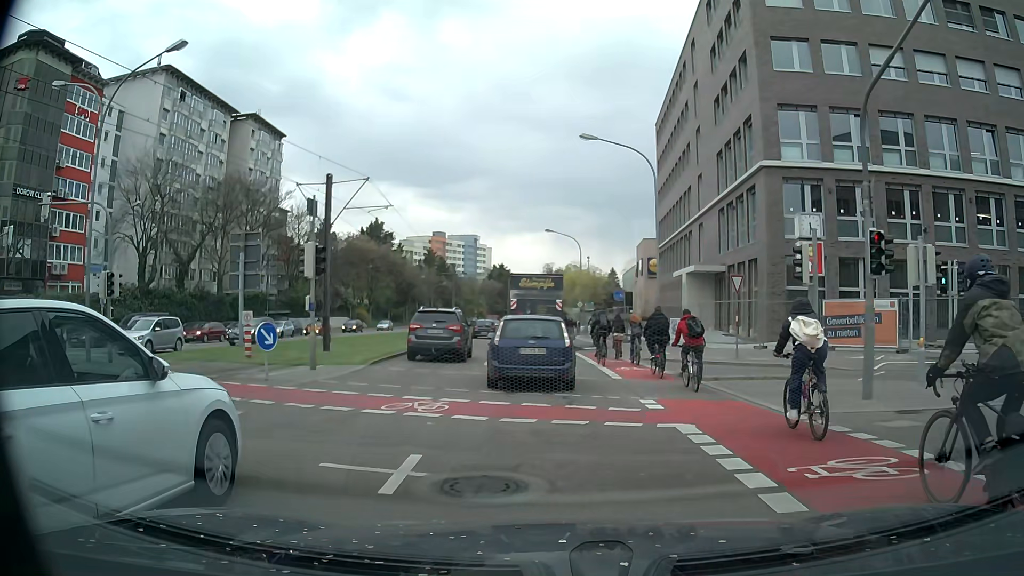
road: secondary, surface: asphalt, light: Day
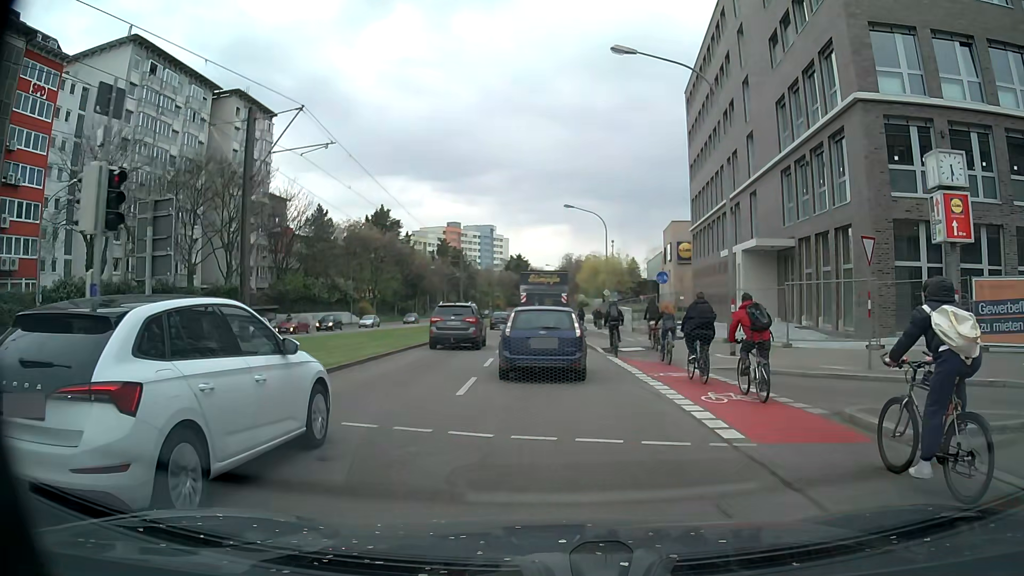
(-0.2, +9.5) m; -2°
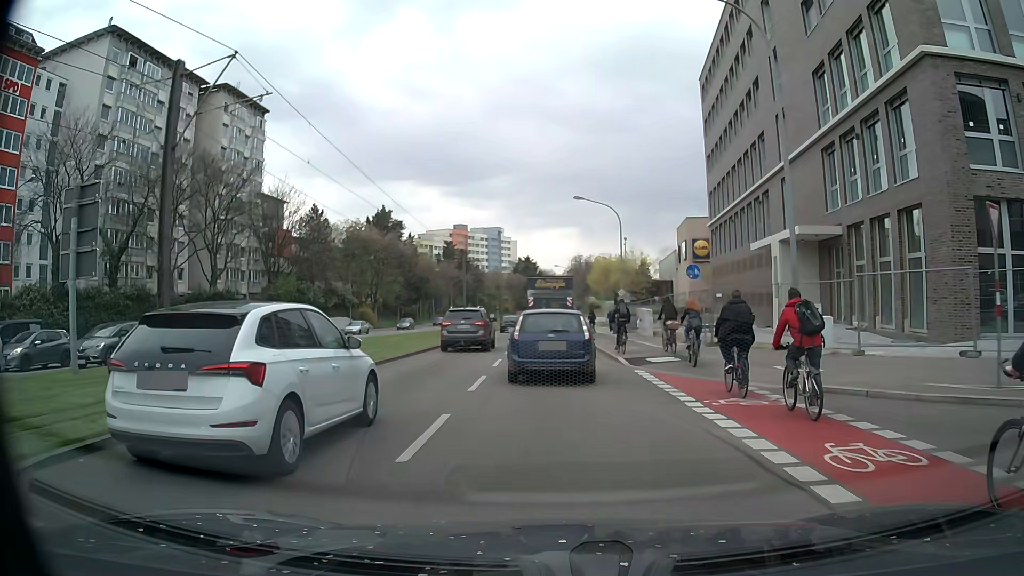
(-0.1, +4.9) m; -2°
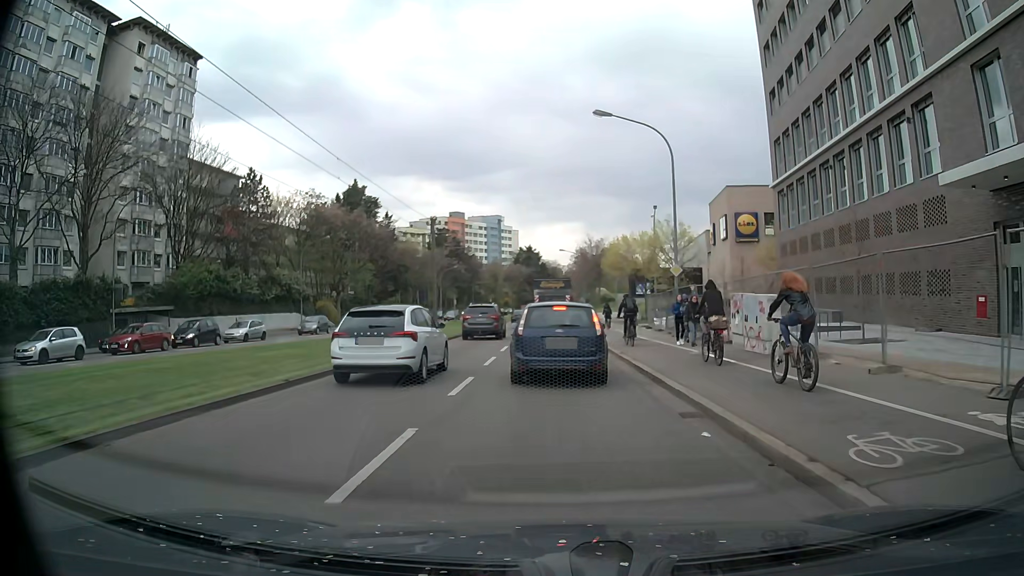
(+0.1, +19.6) m; 0°
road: primary
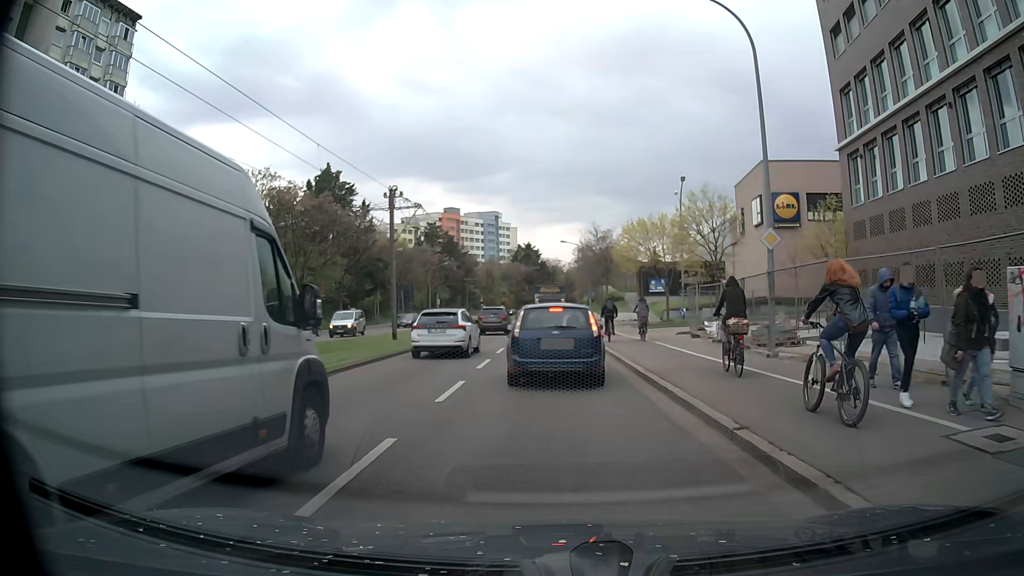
(+0.2, +12.4) m; +1°
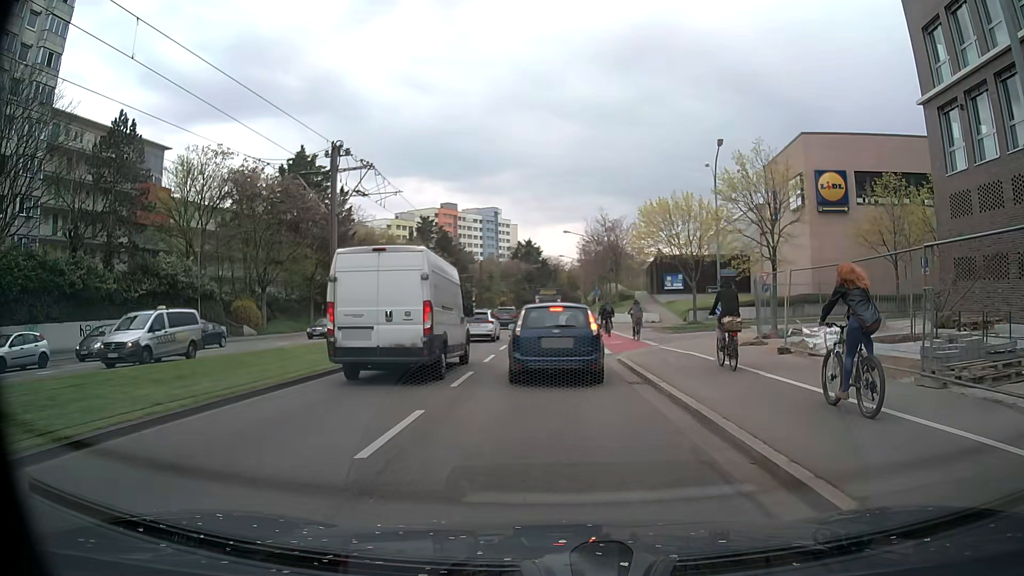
(0.0, +9.9) m; +1°
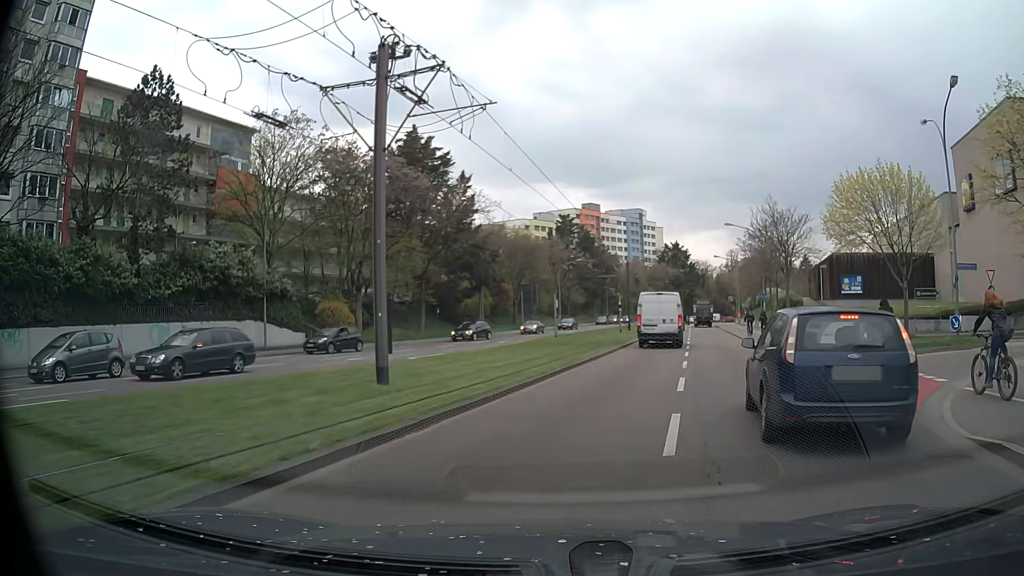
(-1.4, +11.5) m; -14°
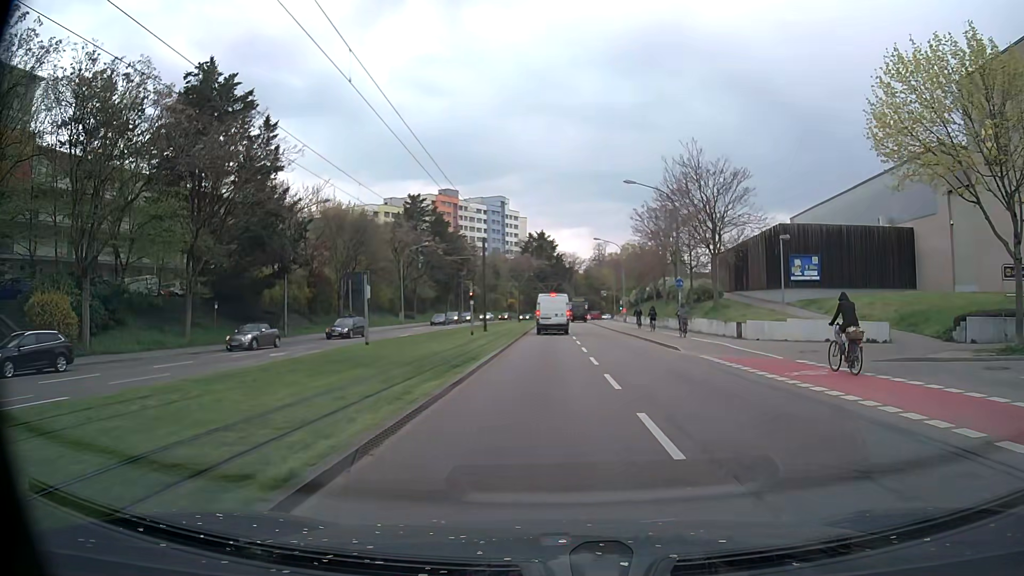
(+2.0, +18.7) m; +12°
(0, +10) (0, +20) (0, +30) (+1, +40) (+2, +50) (+2, +60) (+2, +70) (+3, +80) (+3, +90) (+4, +100) m
